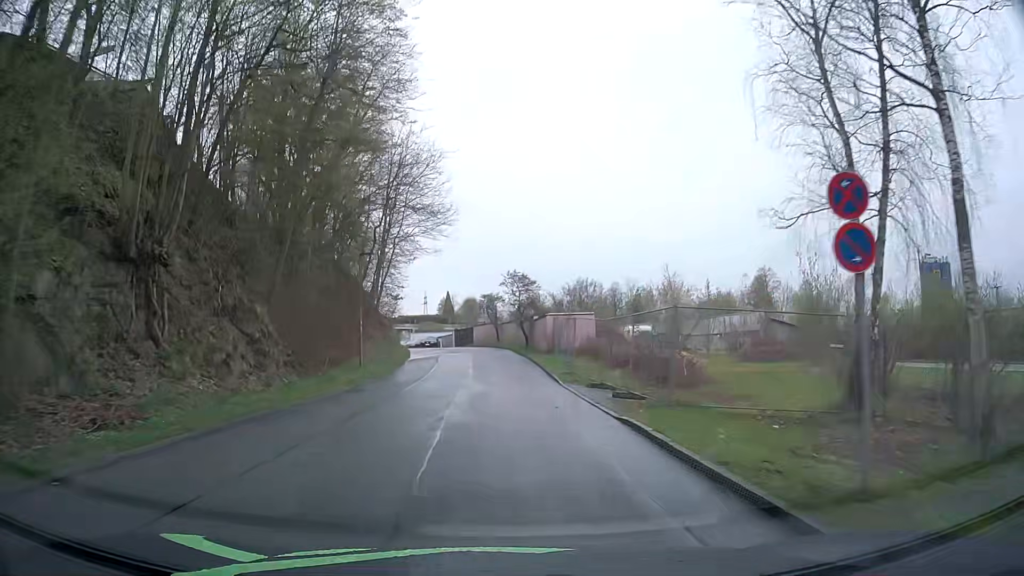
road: residential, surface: asphalt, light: Day
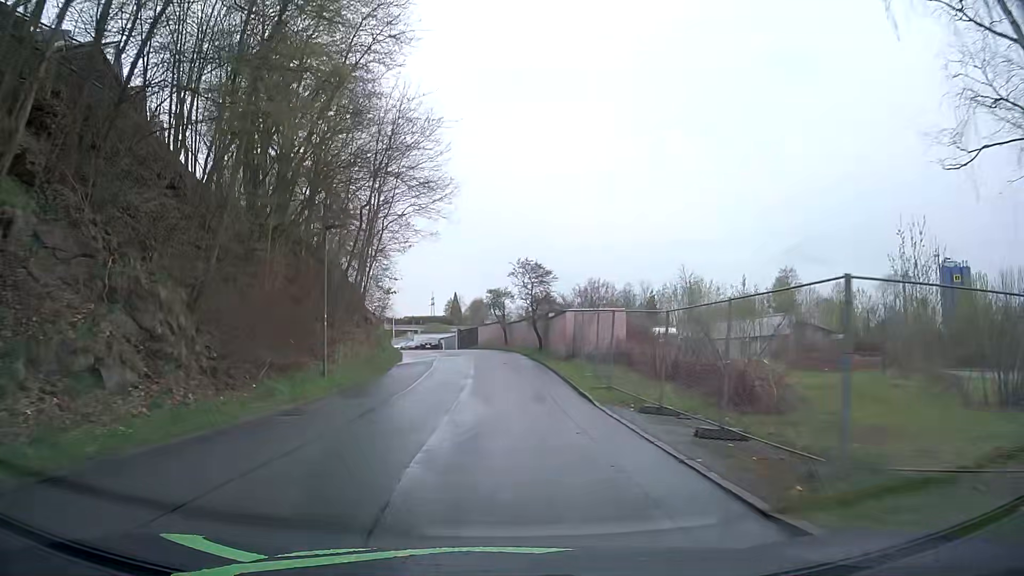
(+0.1, +6.6) m; 0°
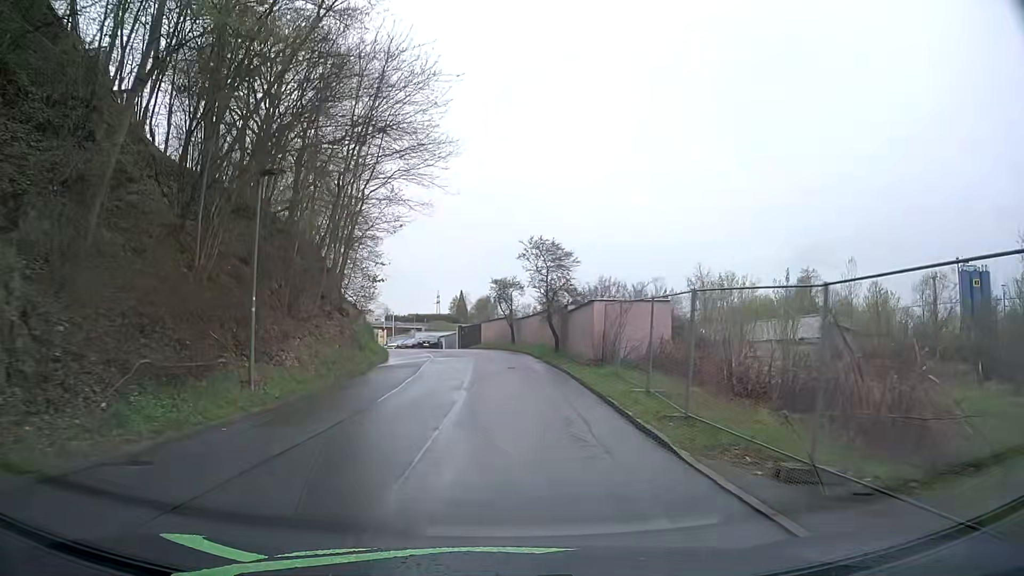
(0.0, +6.6) m; 0°
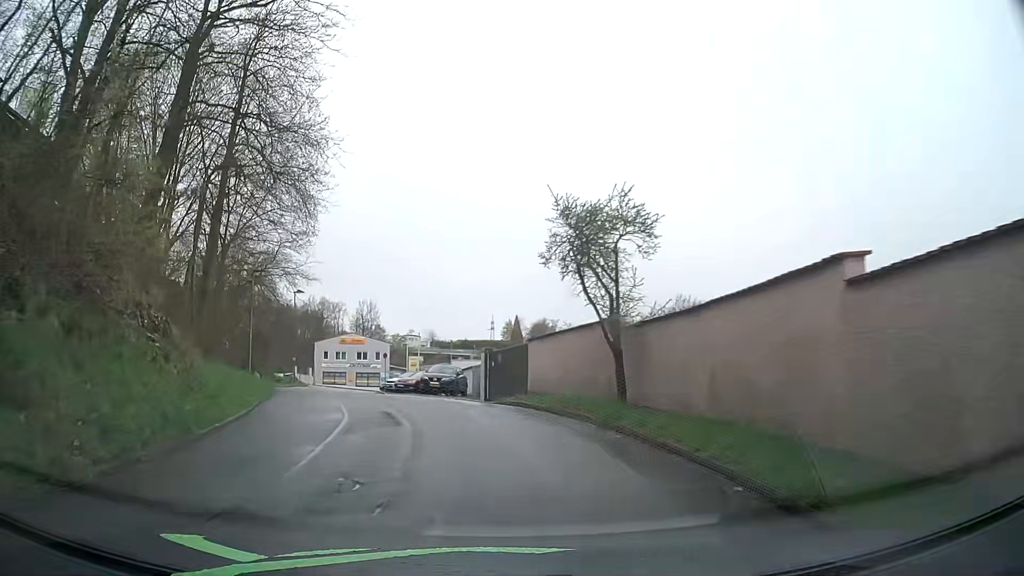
(-0.4, +25.7) m; -4°
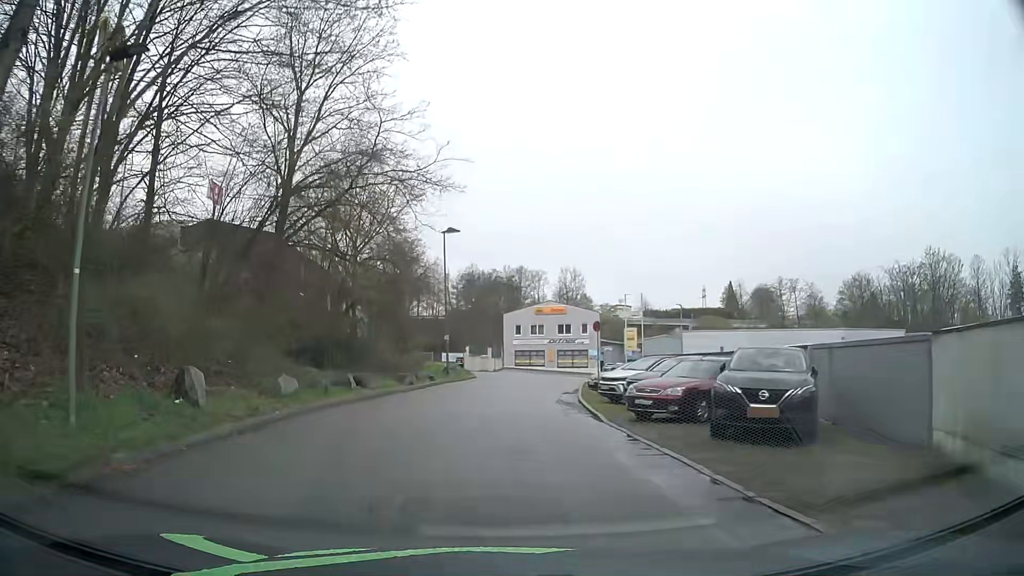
(-4.0, +22.8) m; -18°
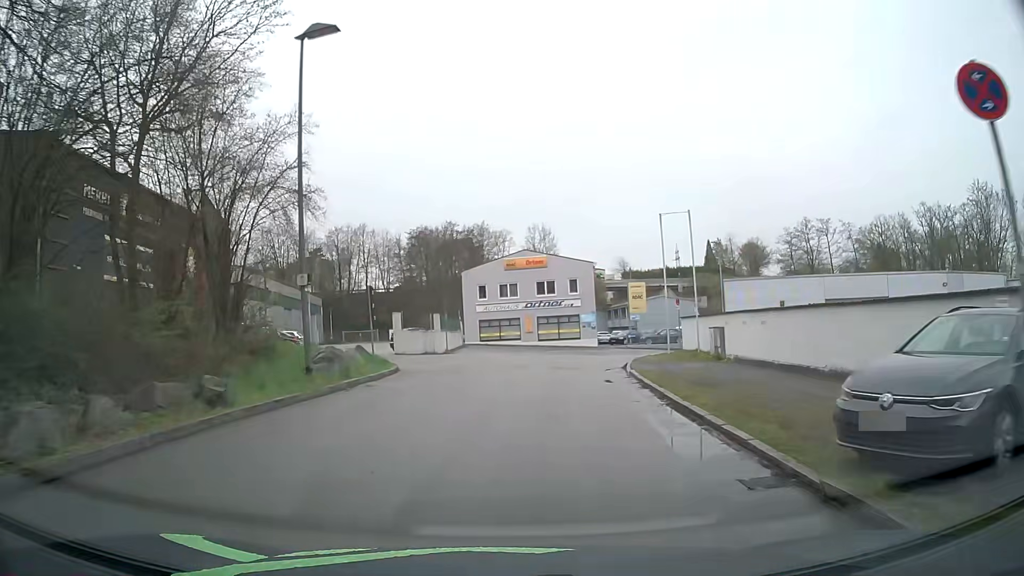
(0.0, +23.1) m; +3°
